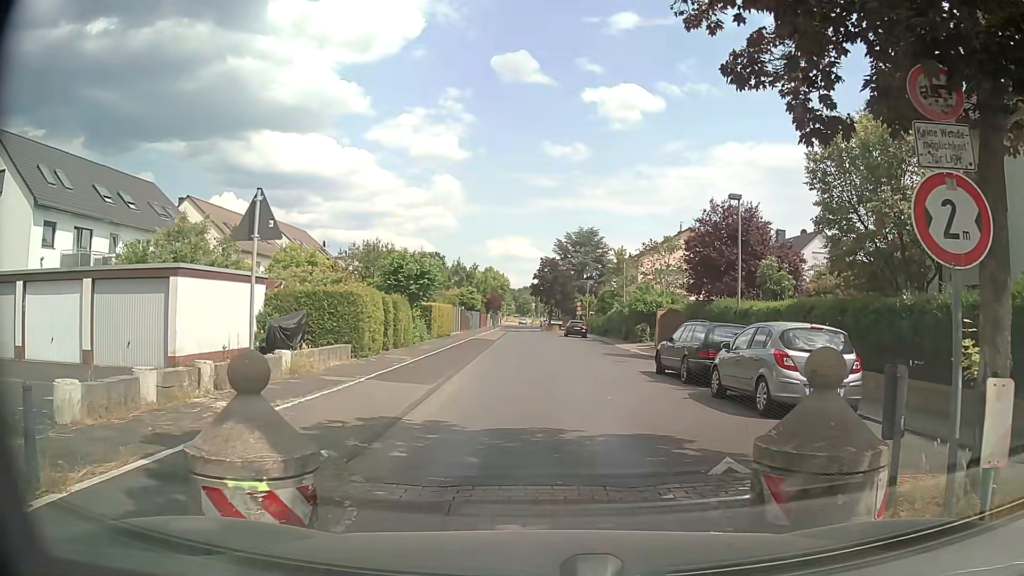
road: residential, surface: asphalt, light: Day
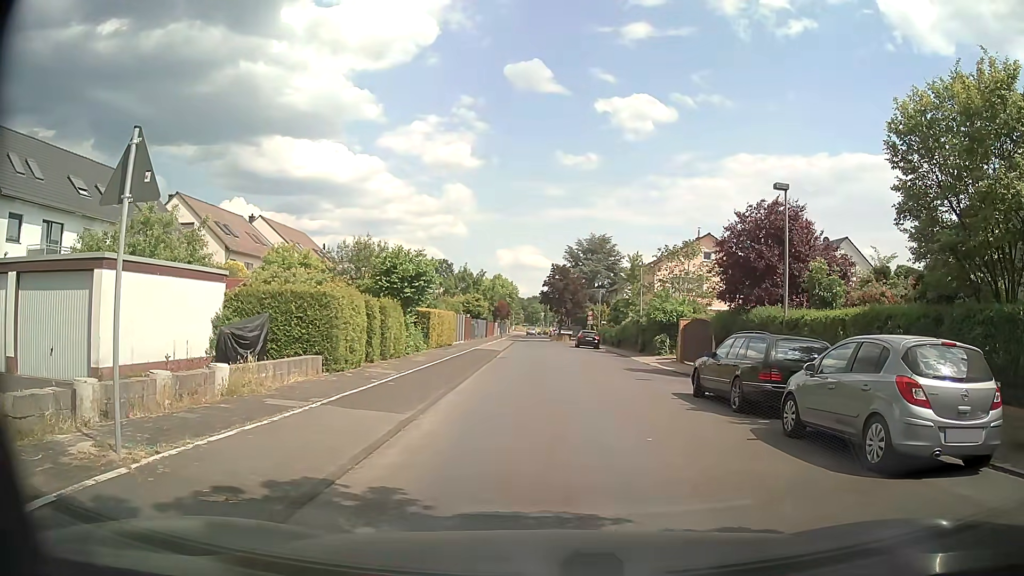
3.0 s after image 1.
(-0.1, +3.4) m; -3°
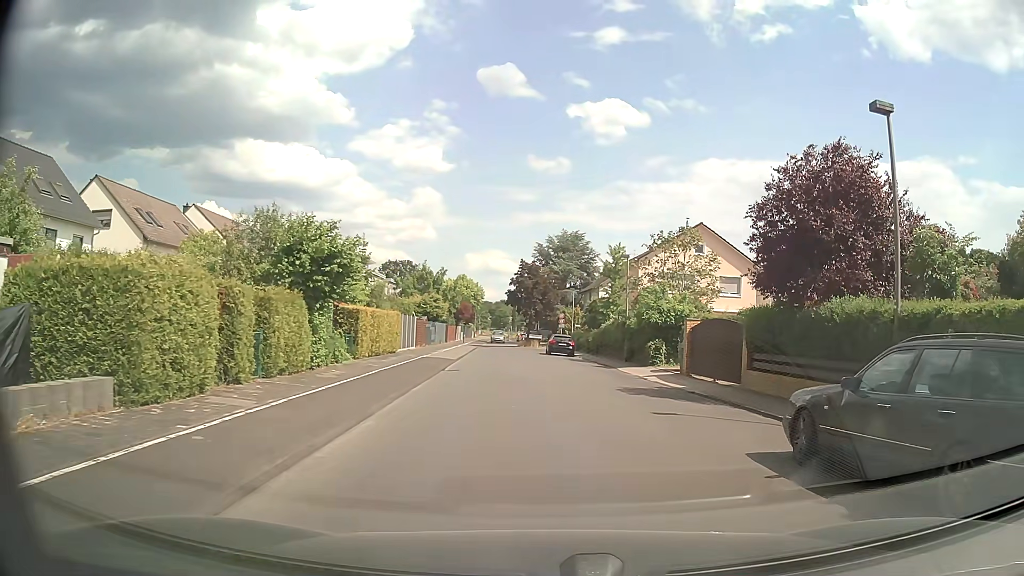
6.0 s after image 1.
(+0.4, +8.2) m; +5°
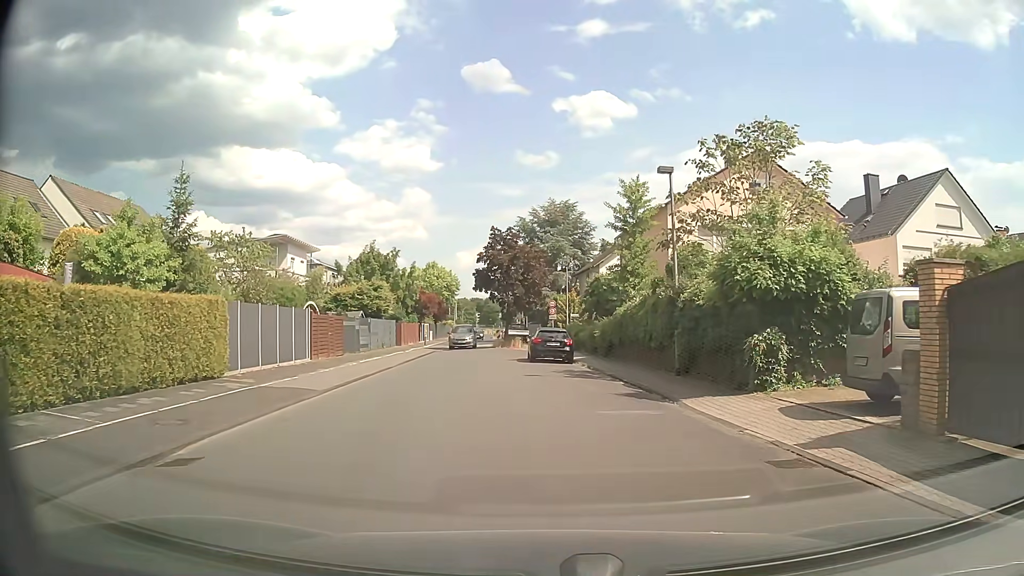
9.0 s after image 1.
(+0.5, +17.8) m; 0°
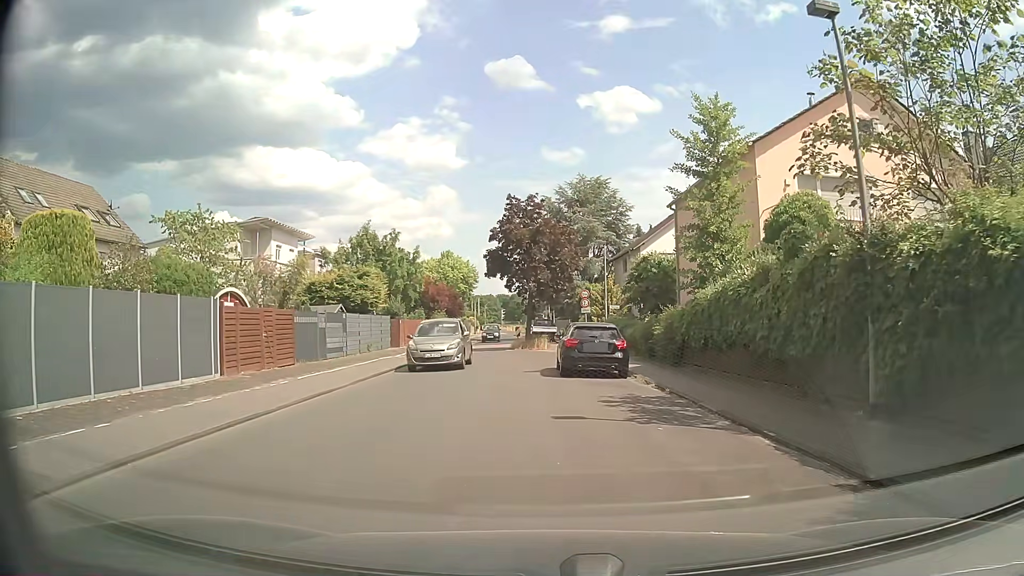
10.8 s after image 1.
(-0.2, +9.8) m; -2°
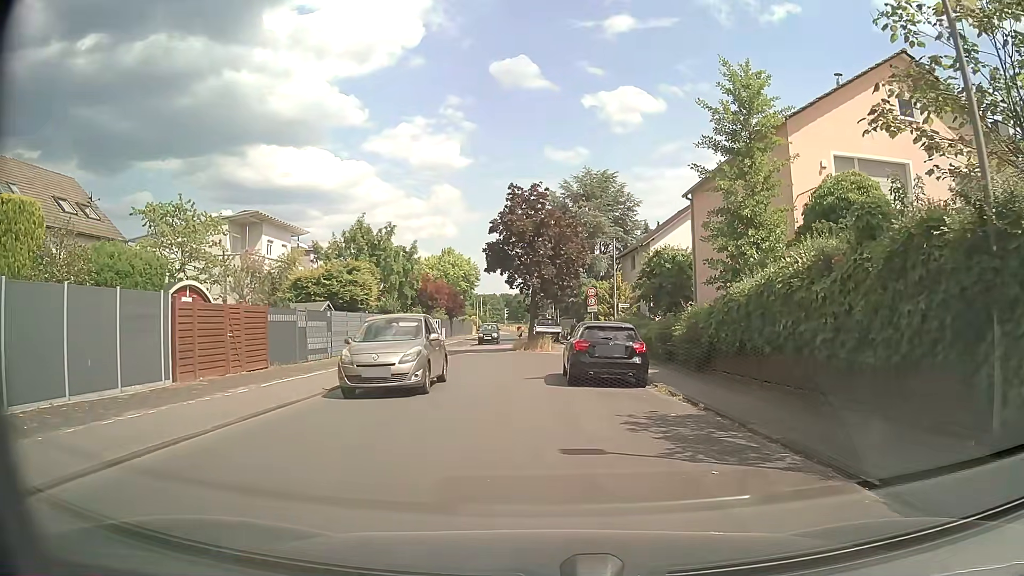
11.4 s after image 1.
(0.0, +2.6) m; -1°
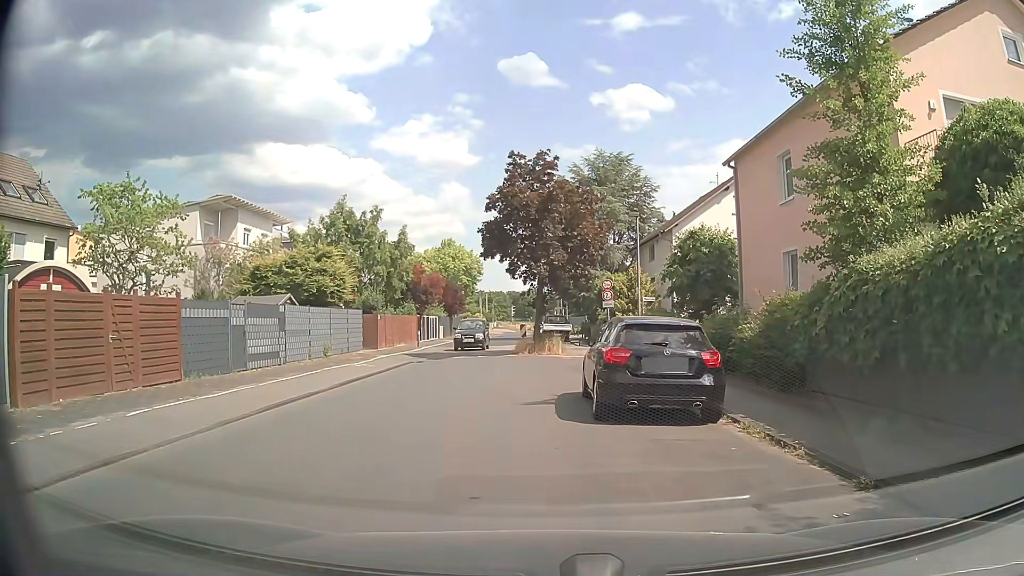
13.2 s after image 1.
(0.0, +5.6) m; +1°
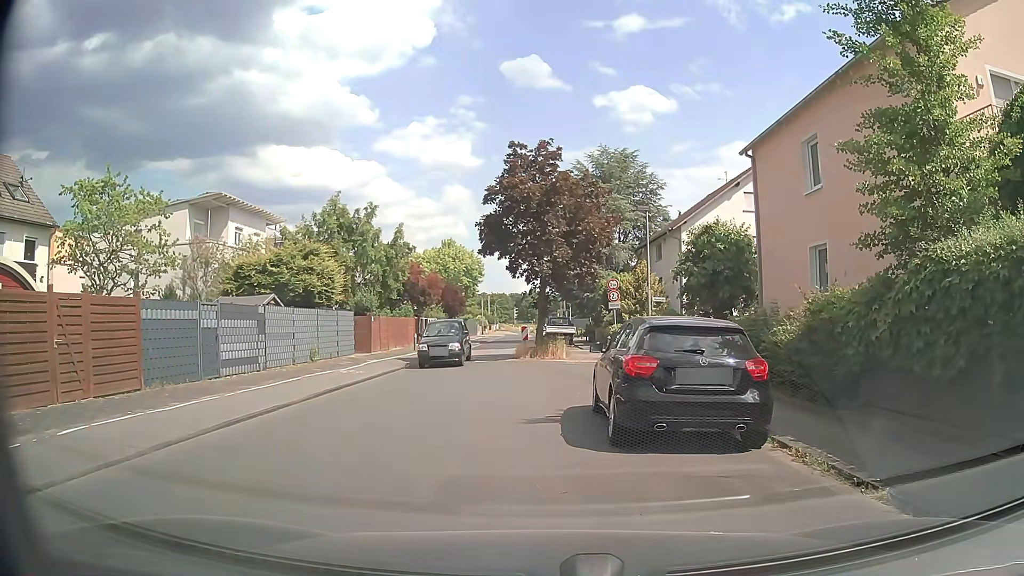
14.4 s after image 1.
(0.0, +1.8) m; -1°
